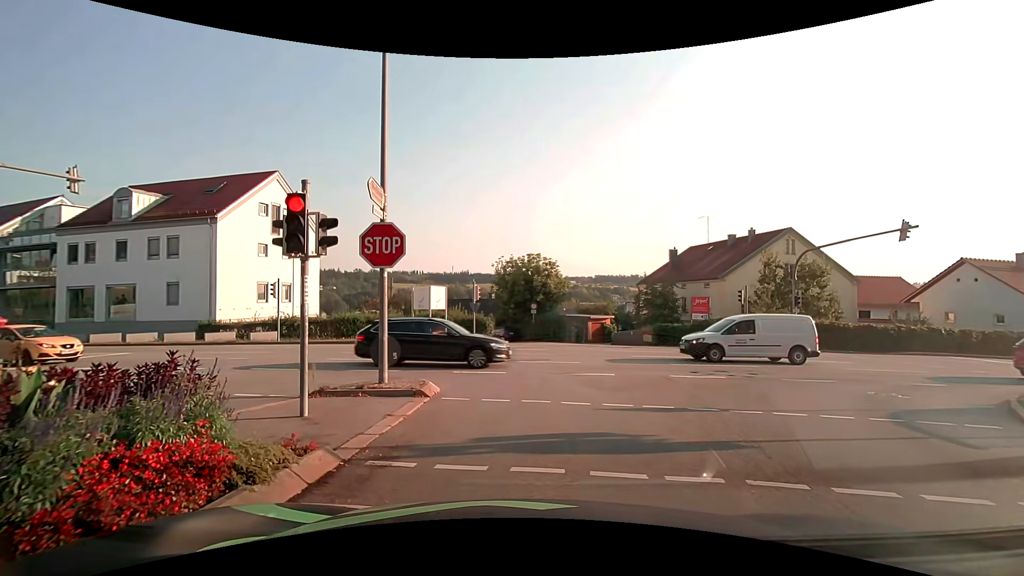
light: Day
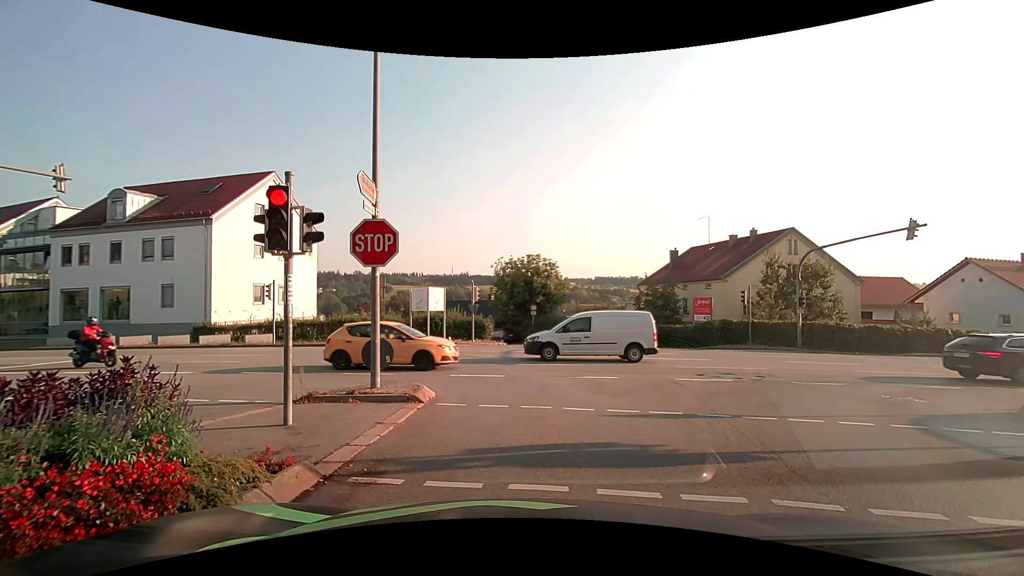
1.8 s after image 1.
(0.0, +0.4) m; 0°
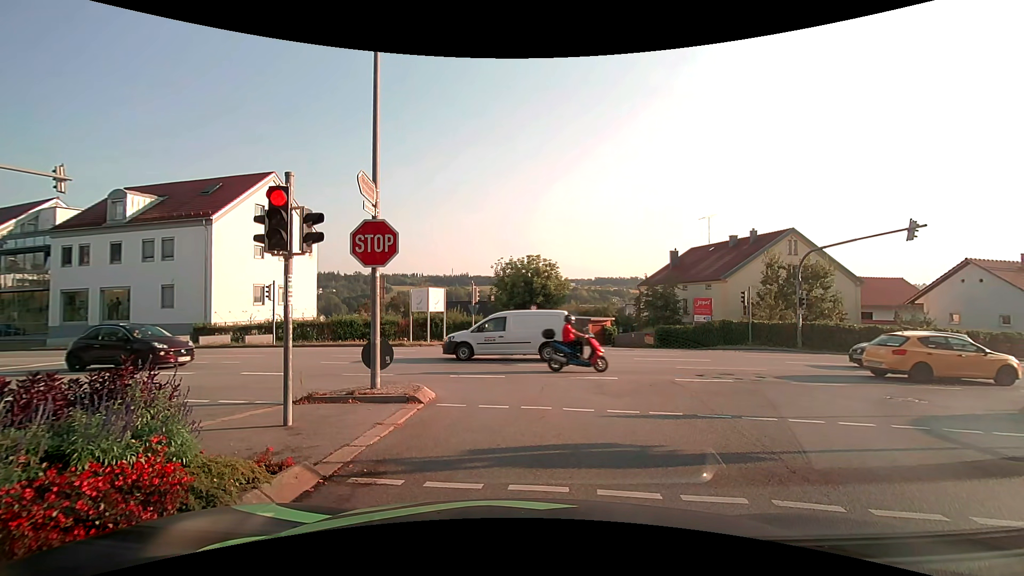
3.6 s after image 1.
(0.0, 0.0) m; 0°
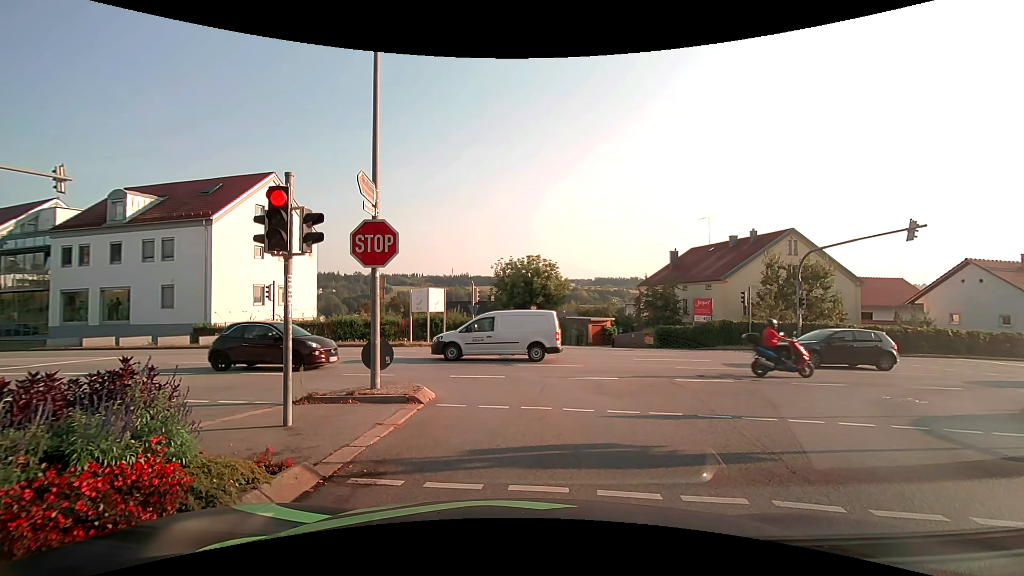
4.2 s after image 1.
(0.0, 0.0) m; 0°
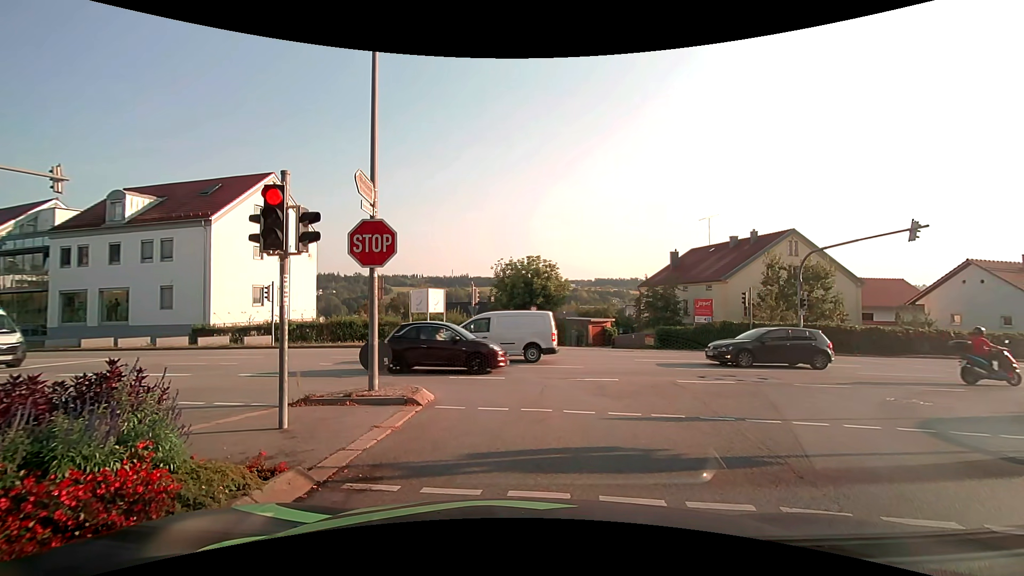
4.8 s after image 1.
(0.0, +0.1) m; 0°
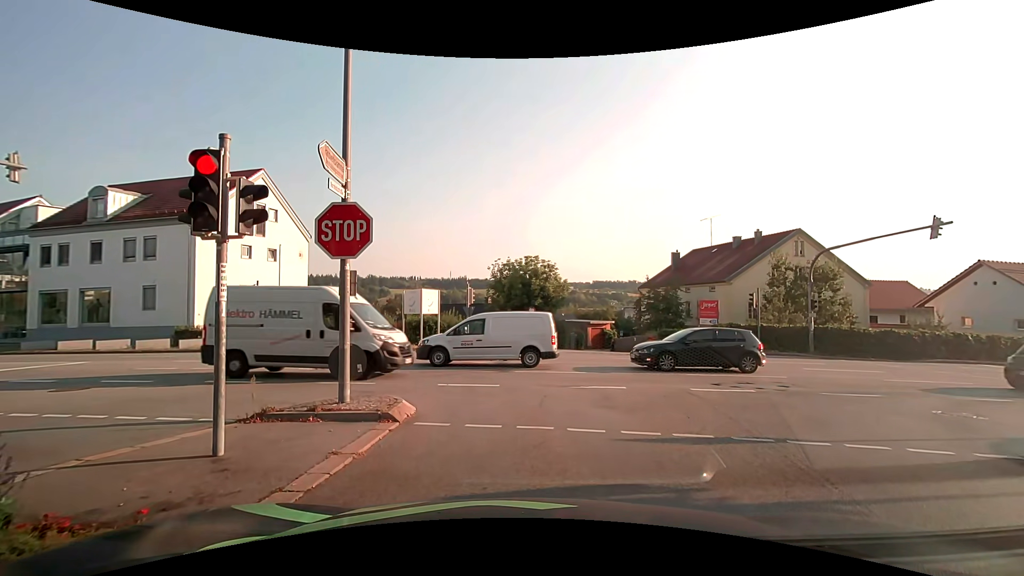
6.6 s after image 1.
(0.0, +1.4) m; 0°
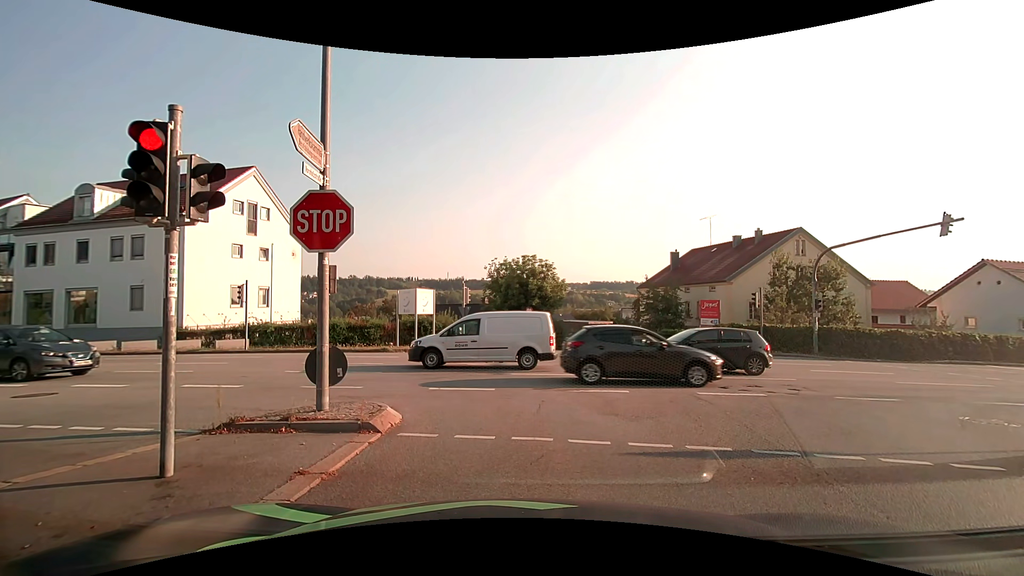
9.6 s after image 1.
(0.0, +0.7) m; 0°
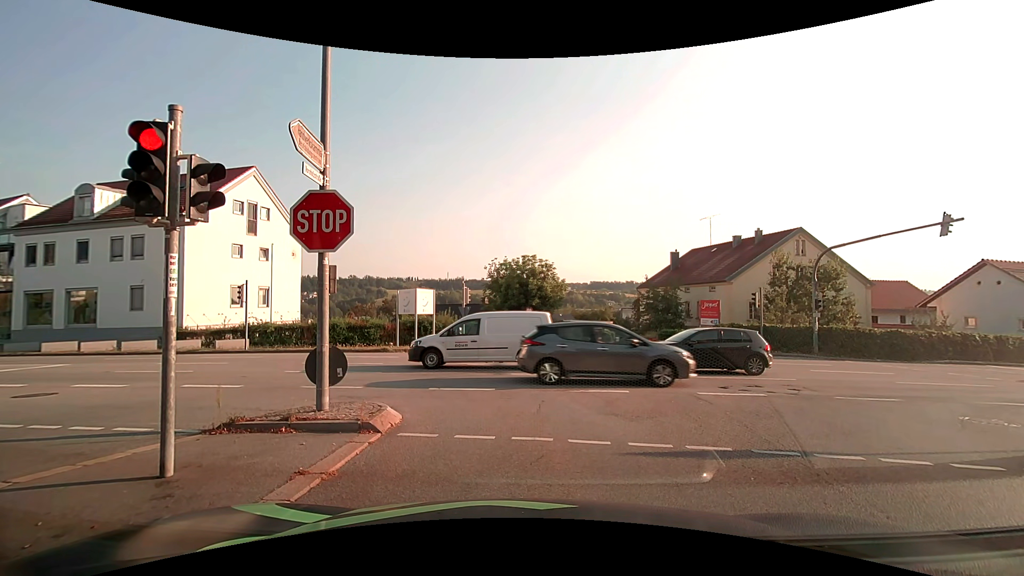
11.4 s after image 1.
(0.0, 0.0) m; 0°
